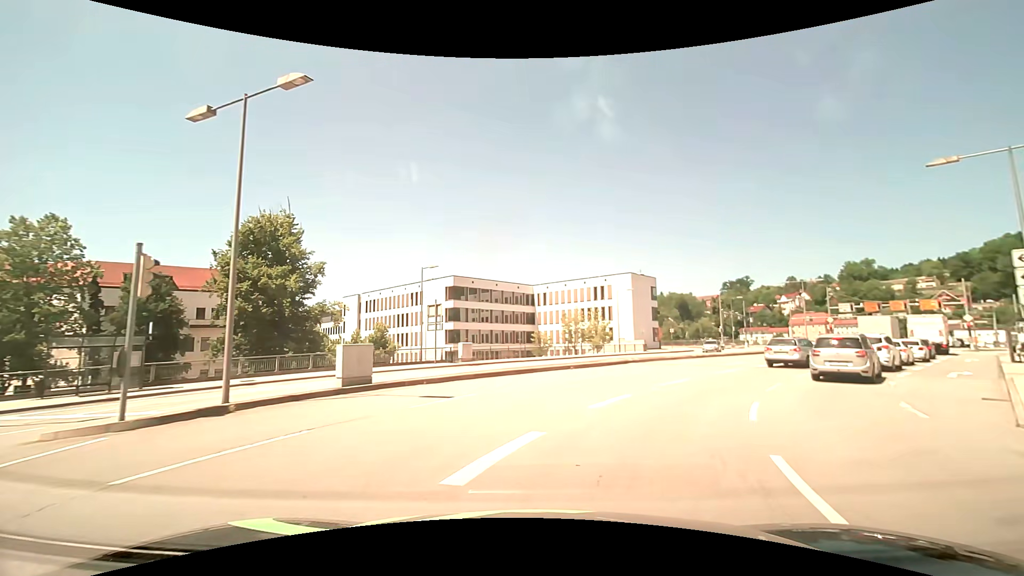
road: primary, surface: asphalt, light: Day
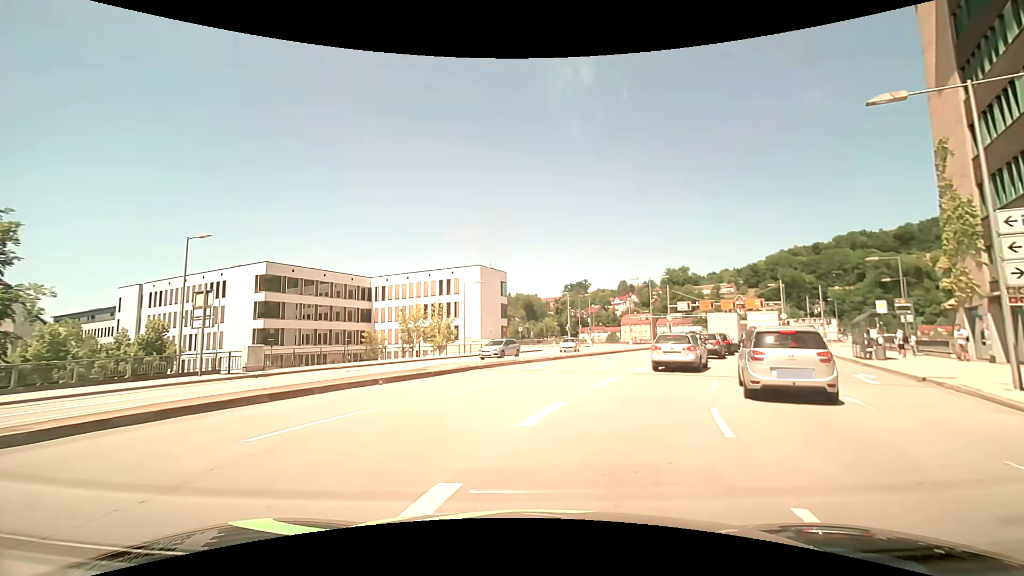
(+1.2, +8.5) m; +17°
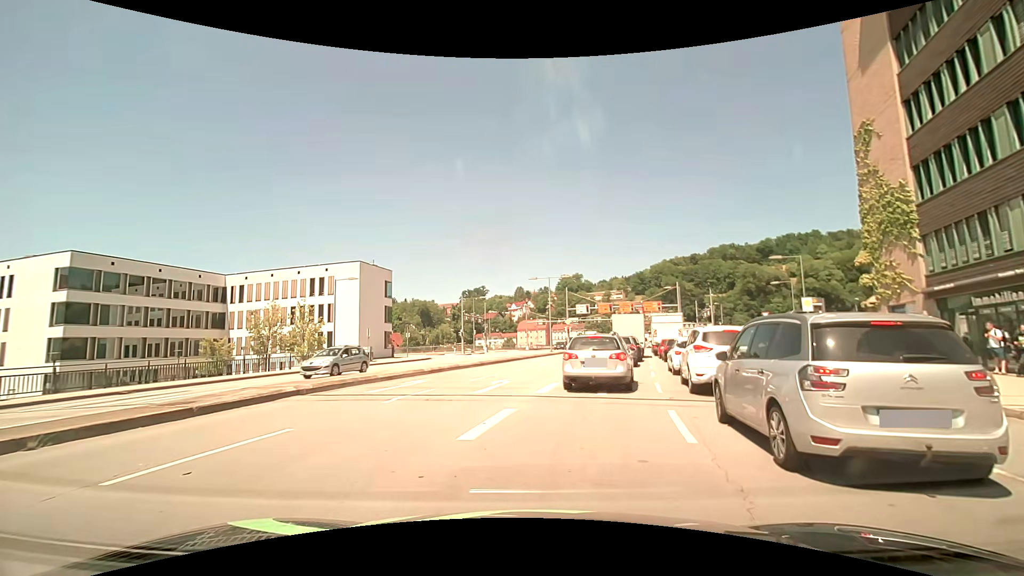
(+0.7, +6.7) m; +12°
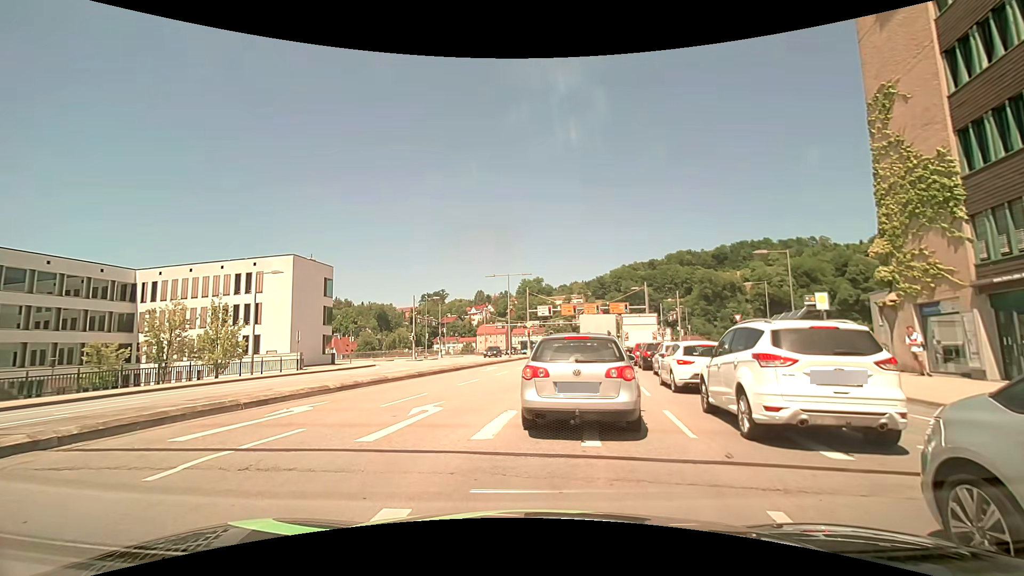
(+0.2, +5.4) m; +3°
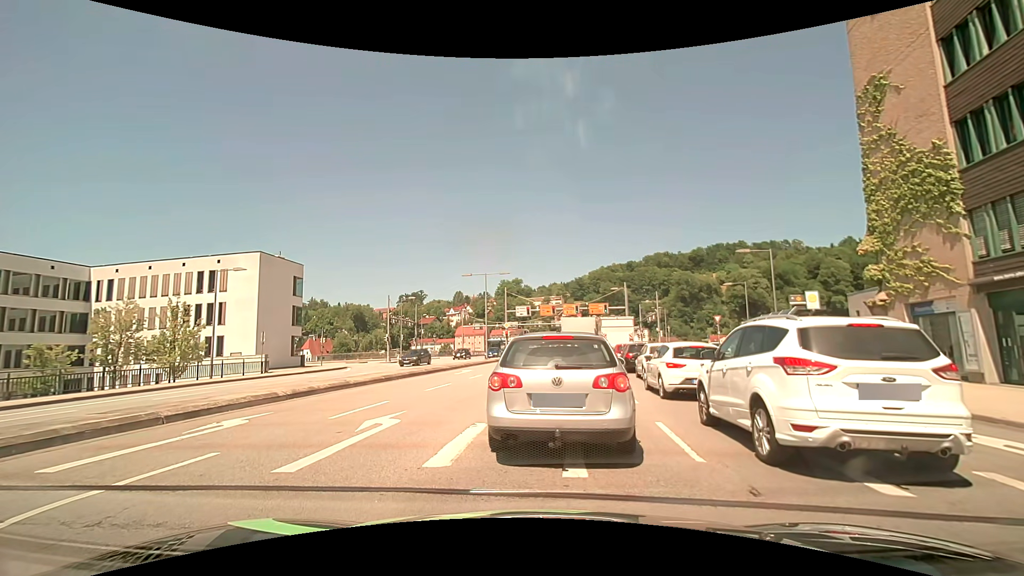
(0.0, +1.4) m; 0°
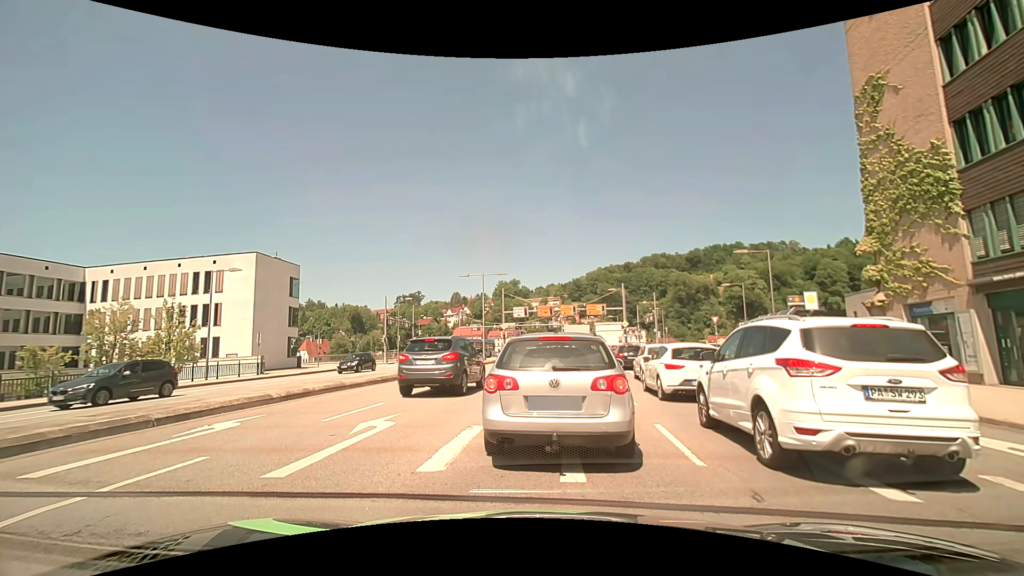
(0.0, +0.2) m; 0°
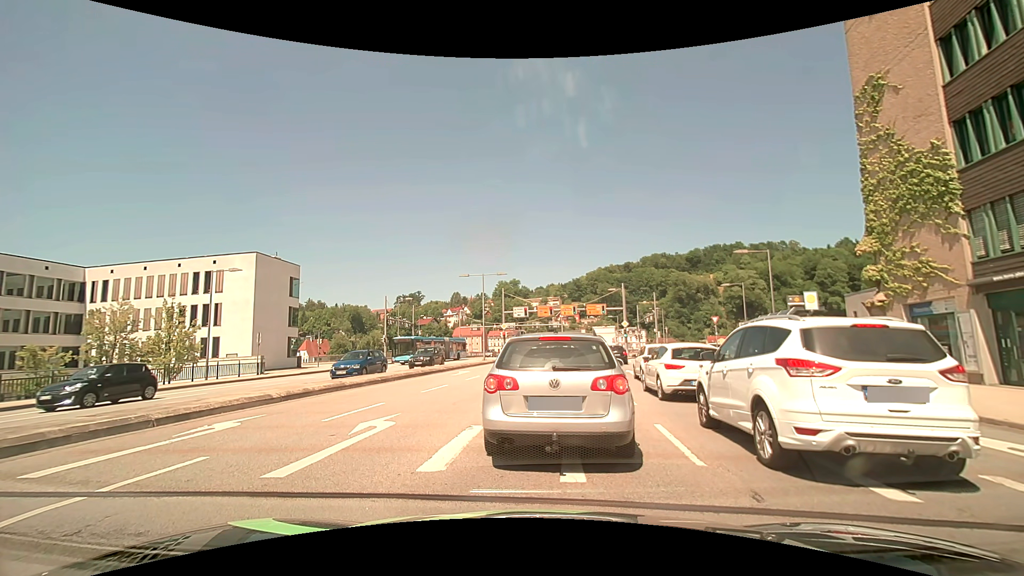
(0.0, 0.0) m; 0°
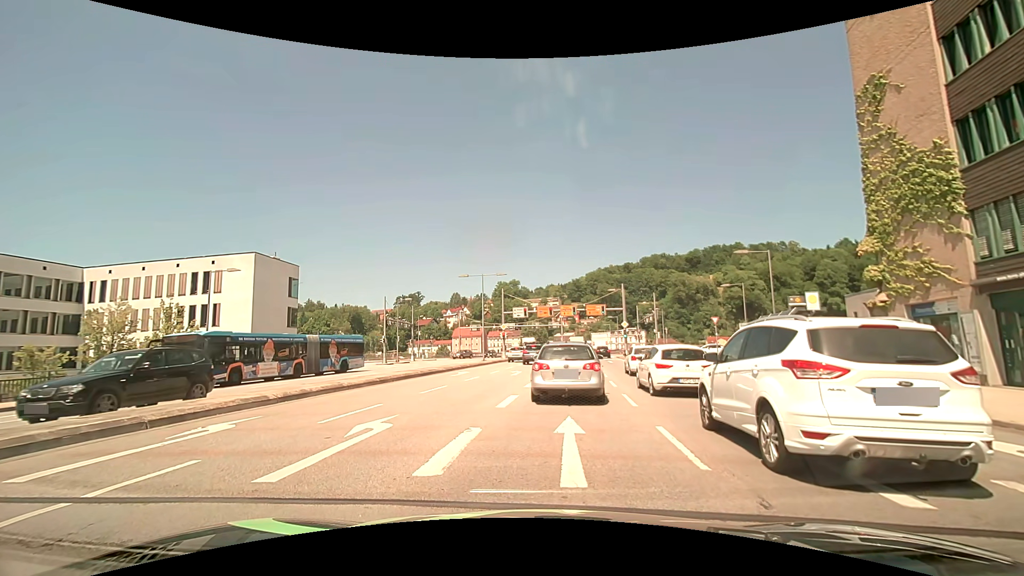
(0.0, +0.1) m; 0°
(+1, +10) (+2, +20) (+4, +30) (+6, +40) (+7, +49) (+9, +59) (+11, +69) (+12, +79) (+14, +89) (+15, +99) m
